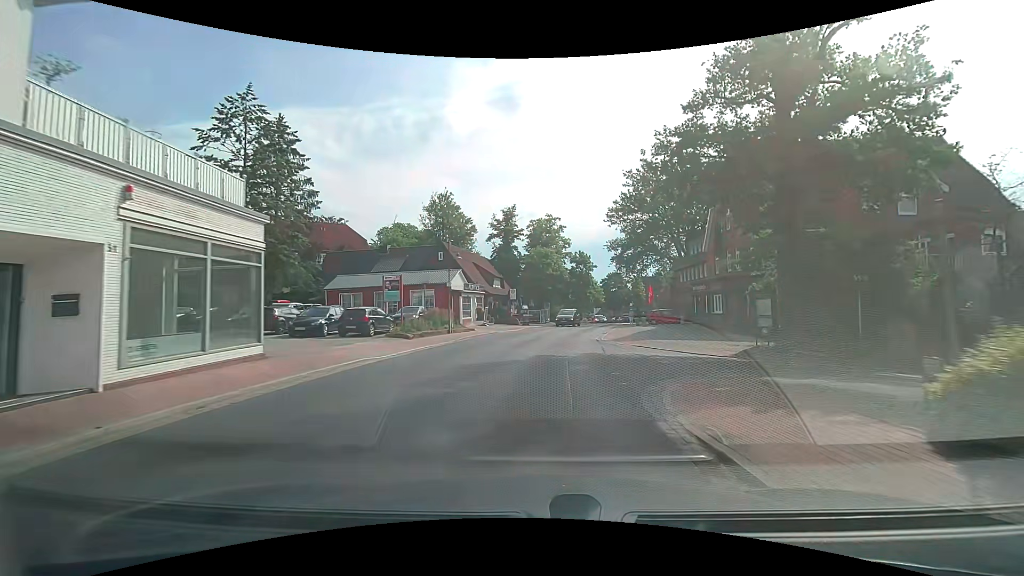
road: secondary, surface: asphalt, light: Day
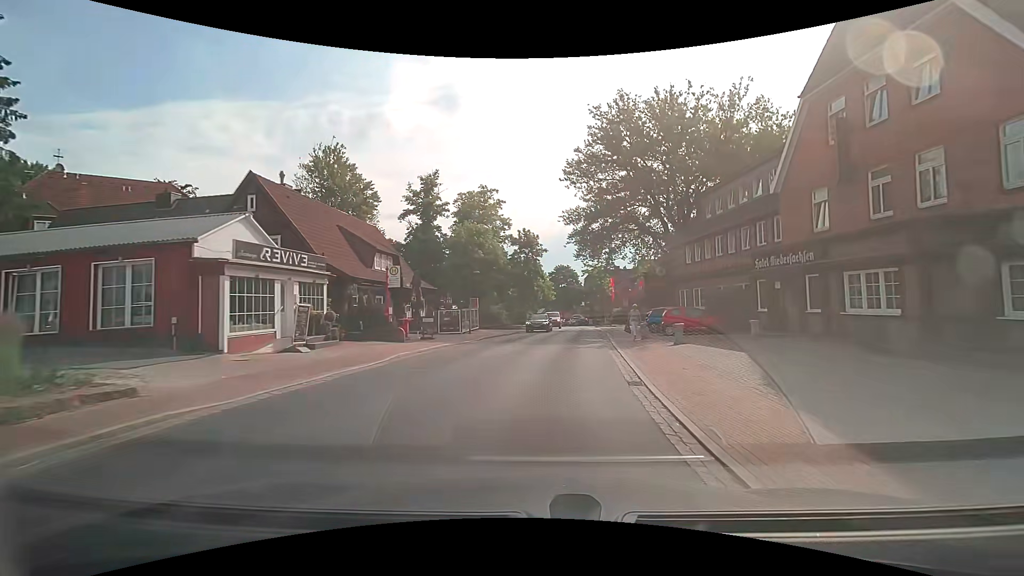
(+1.6, +24.3) m; +7°
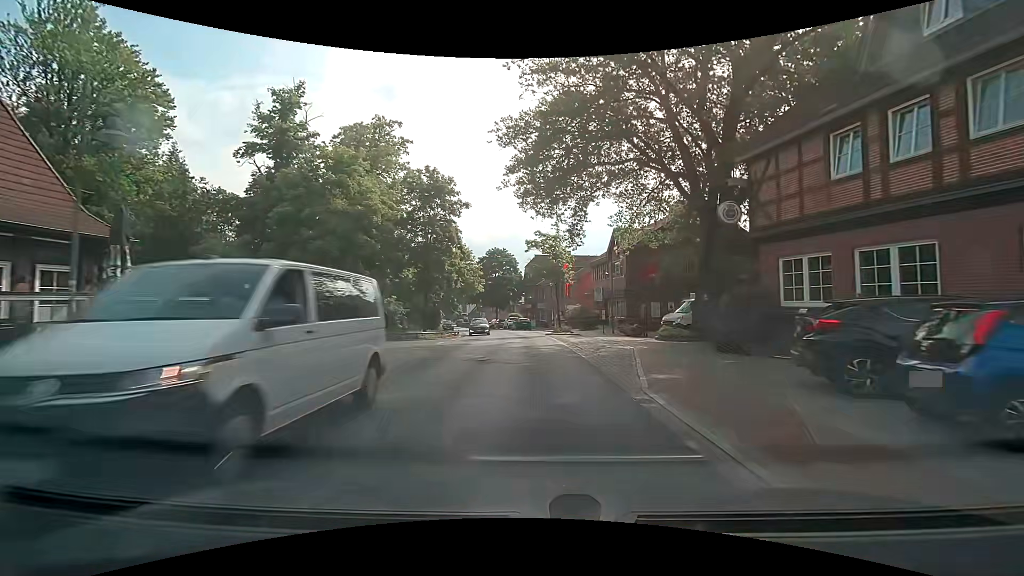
(+1.7, +25.5) m; +7°
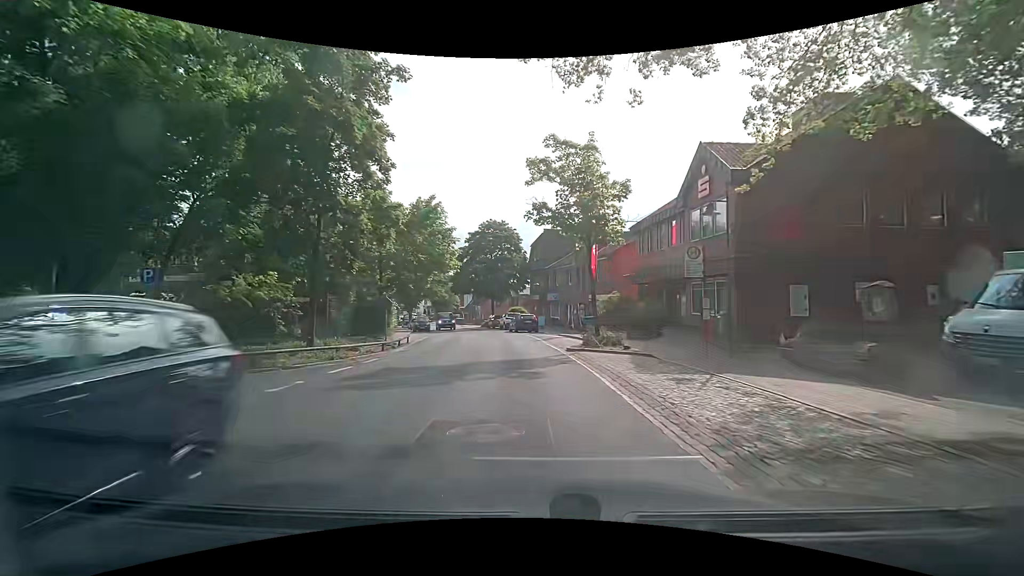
(+0.2, +19.9) m; -1°
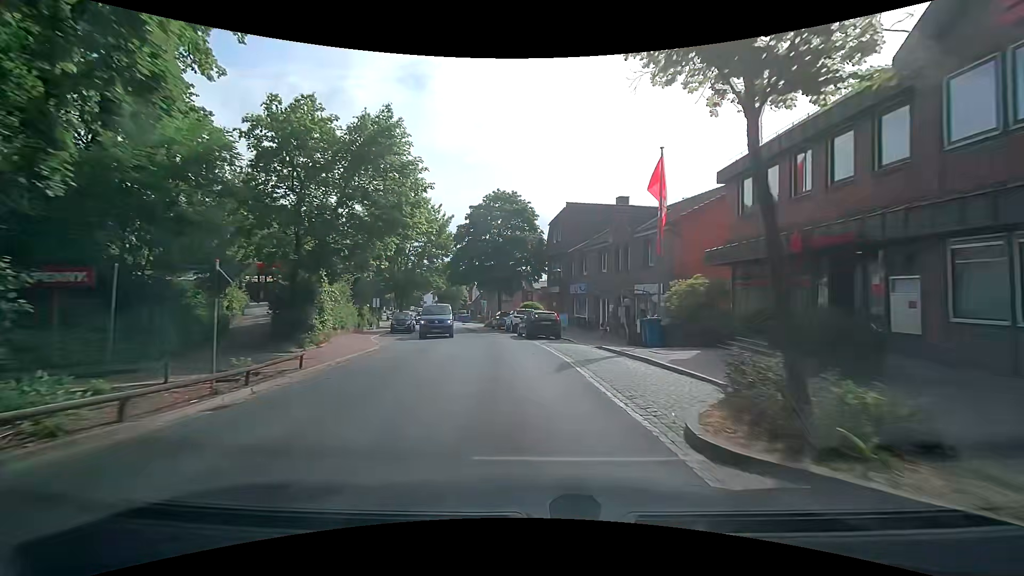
(-0.1, +13.0) m; -2°
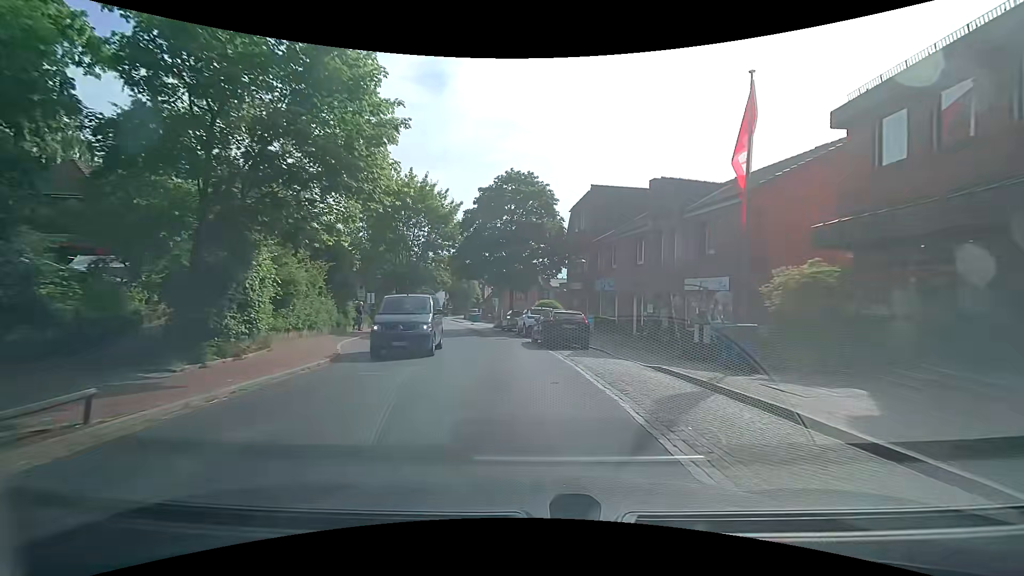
(-0.1, +6.4) m; -2°
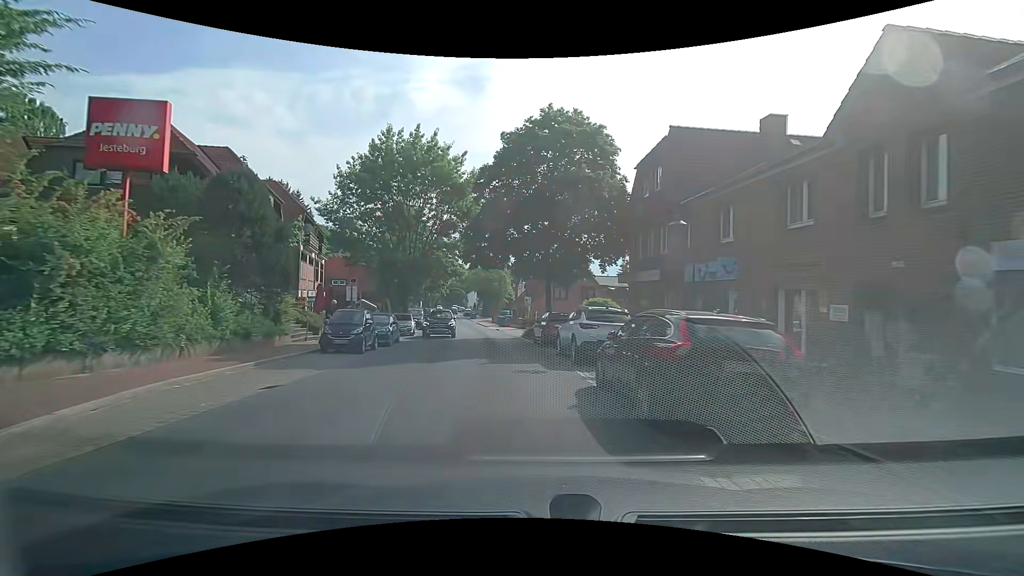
(-0.3, +12.8) m; -4°
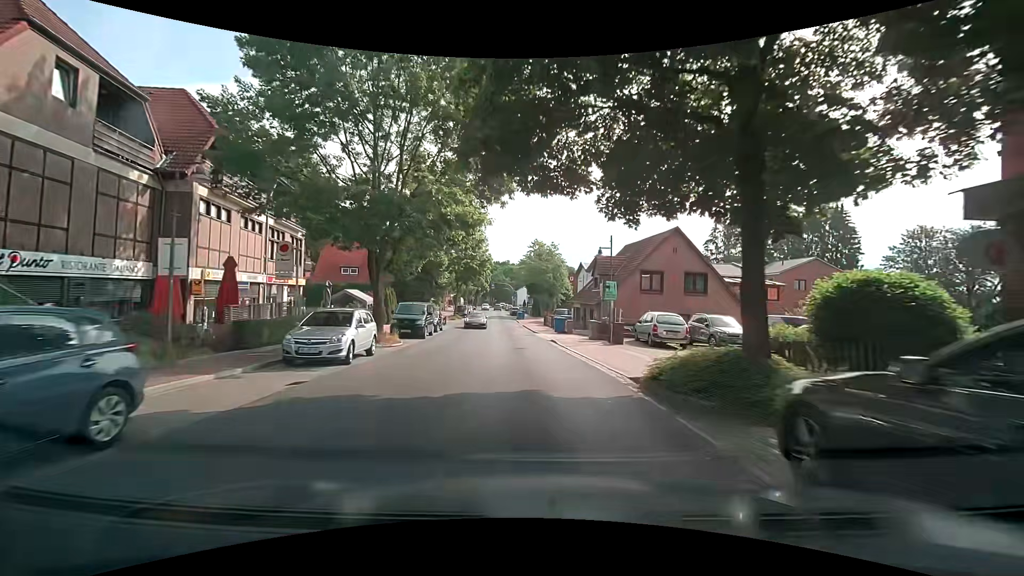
(-1.3, +19.8) m; -6°
(0, +10) (-1, +20) (-1, +30) (-2, +40) (-3, +50) (-4, +60) (-4, +70) (-5, +80) (-6, +90) (-7, +100) m
